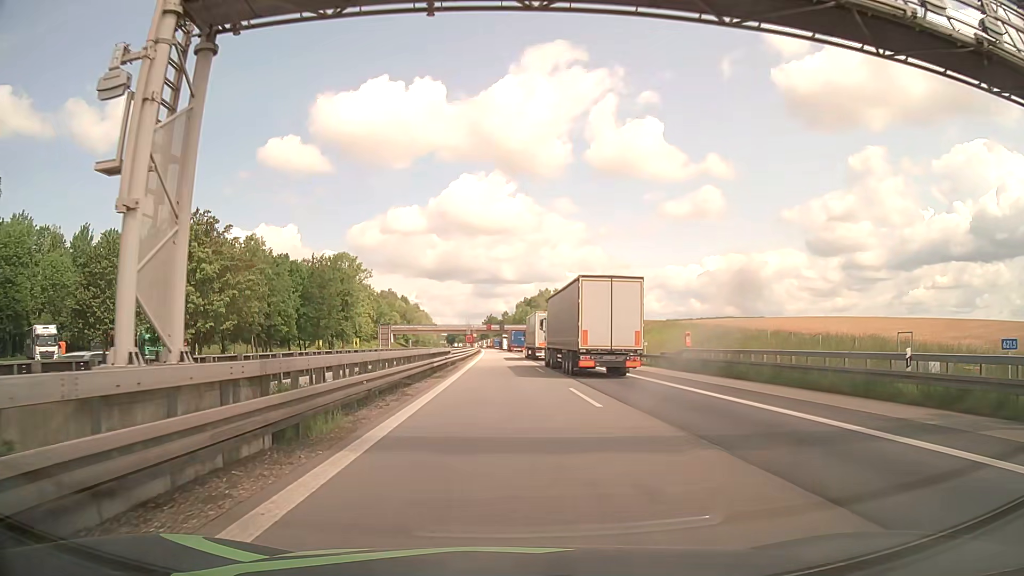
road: motorway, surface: asphalt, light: Day
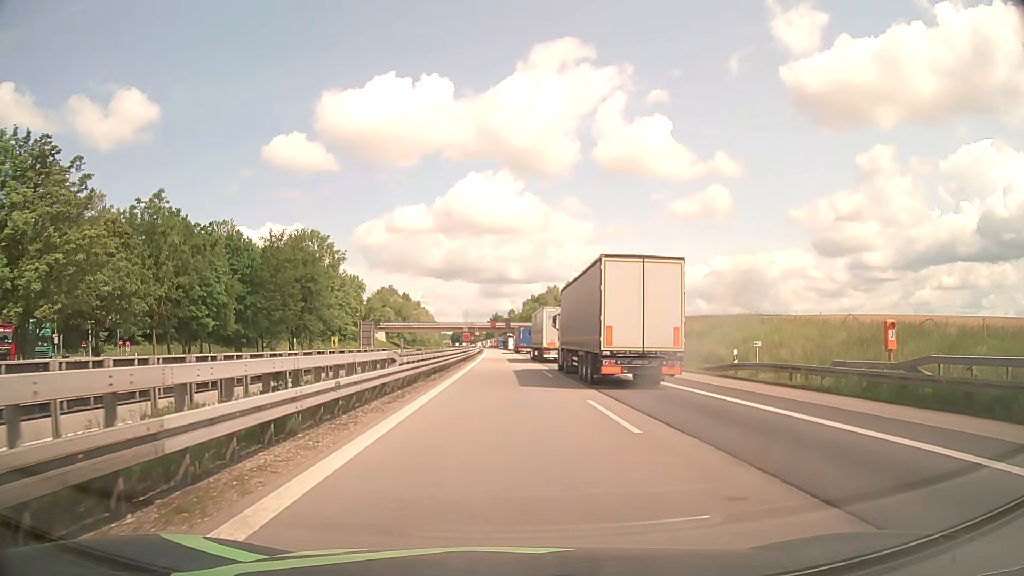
(-0.2, +22.4) m; -1°
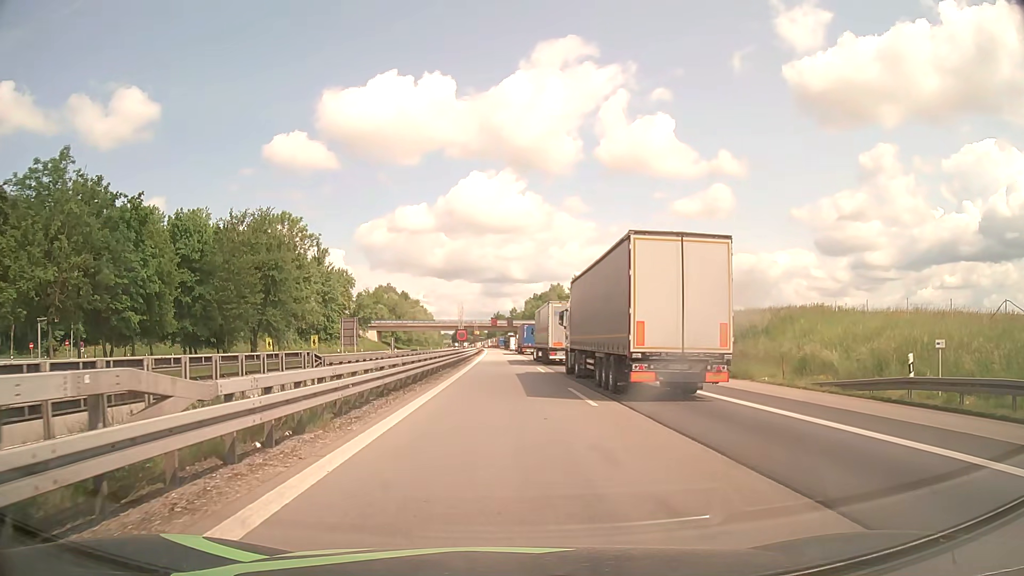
(0.0, +13.5) m; 0°
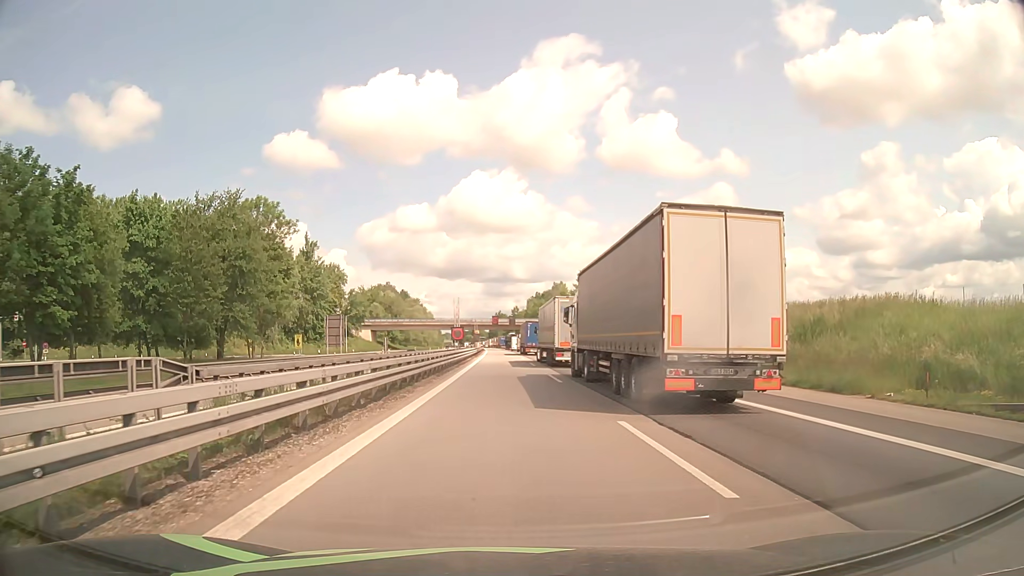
(0.0, +9.1) m; 0°
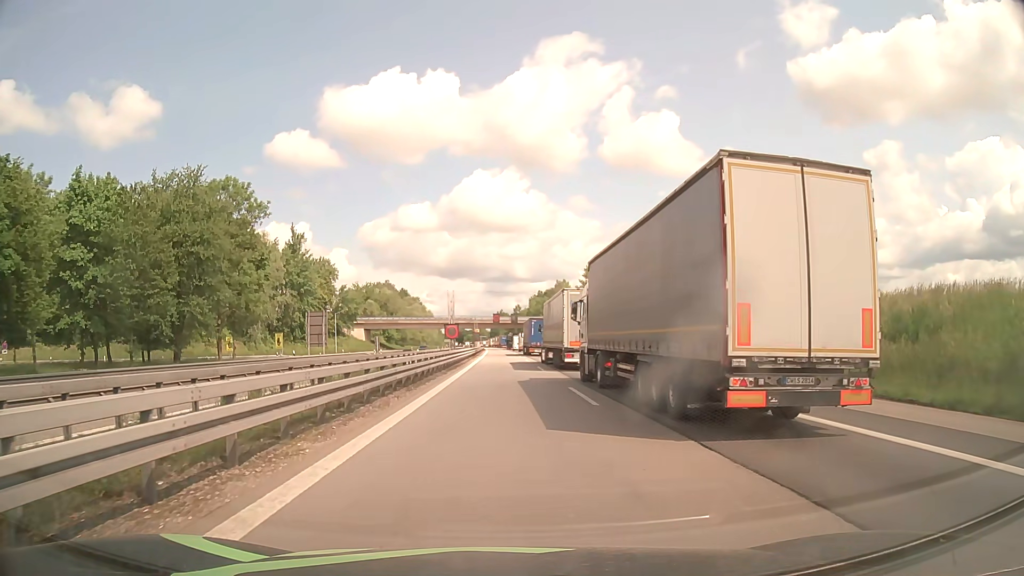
(0.0, +9.0) m; 0°
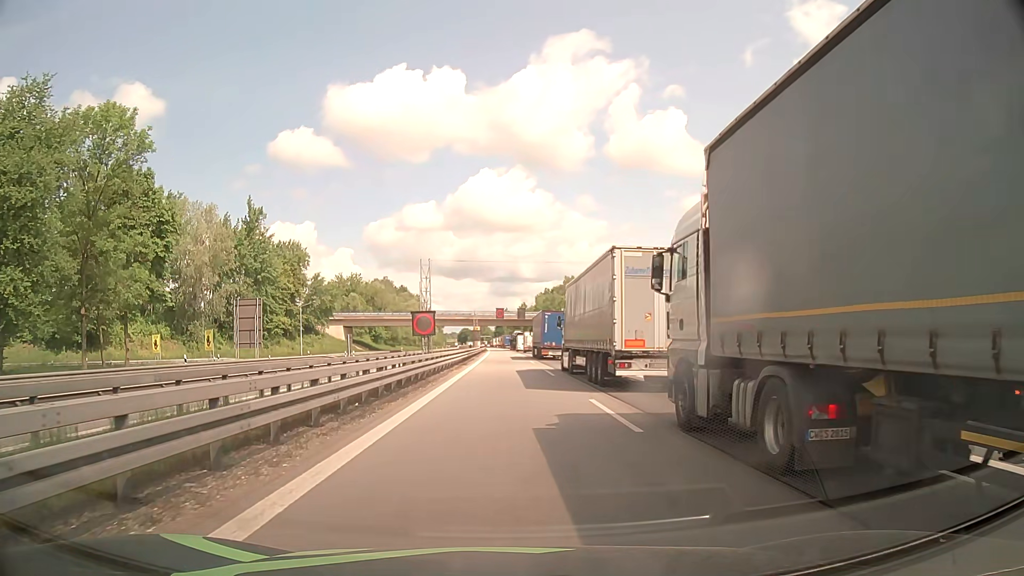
(0.0, +22.6) m; 0°
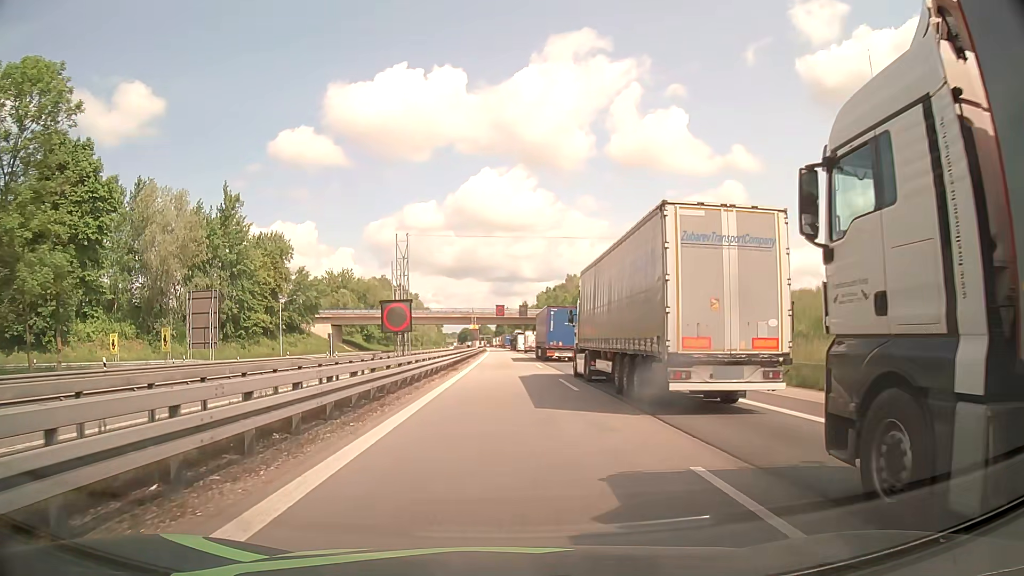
(0.0, +9.1) m; 0°
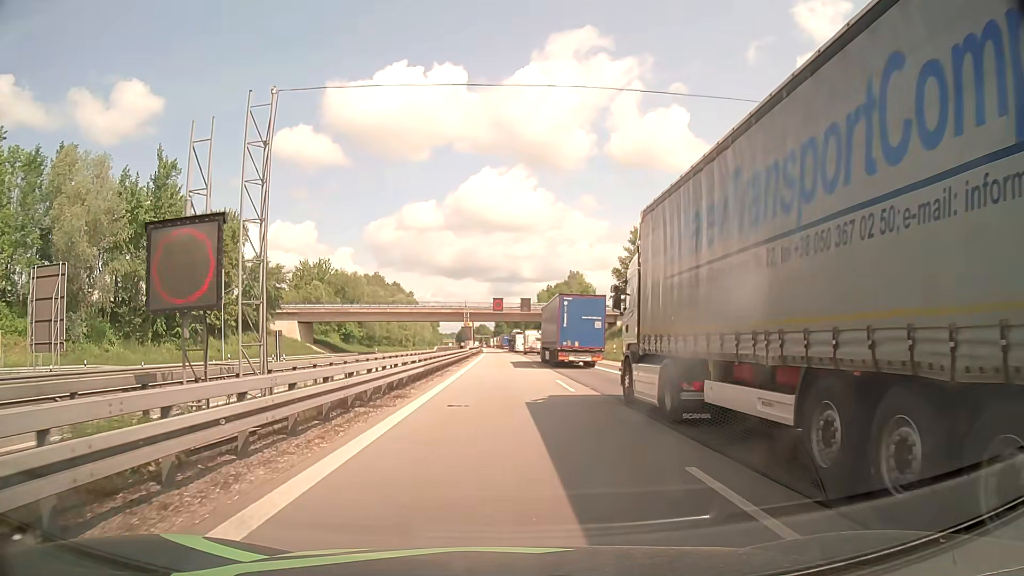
(-0.1, +18.1) m; -1°
(0, +10) (0, +20) (0, +30) (0, +40) (0, +50) (0, +60) (0, +70) (0, +80) (-1, +90) (-1, +100) m
